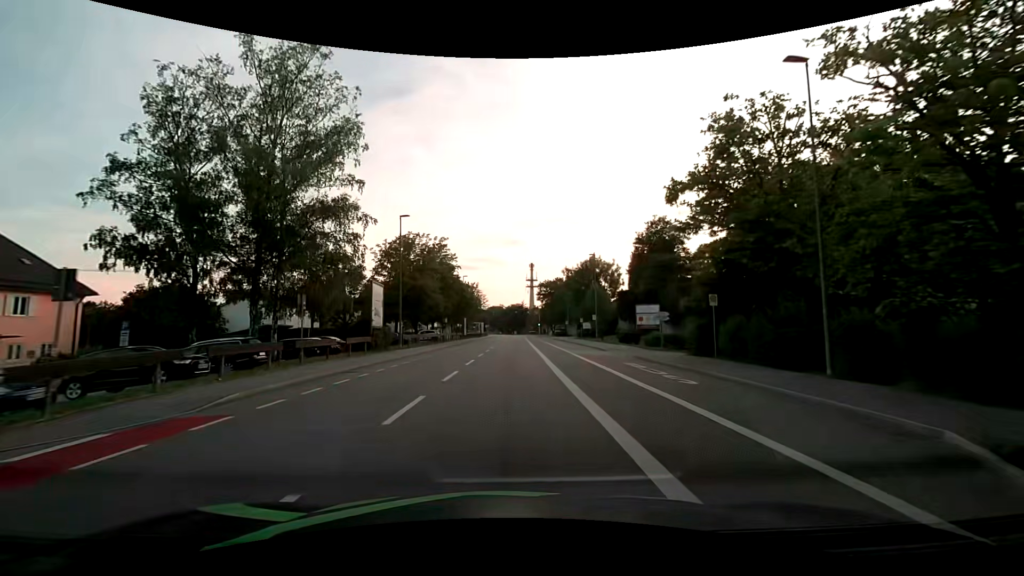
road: tertiary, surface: asphalt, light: Day
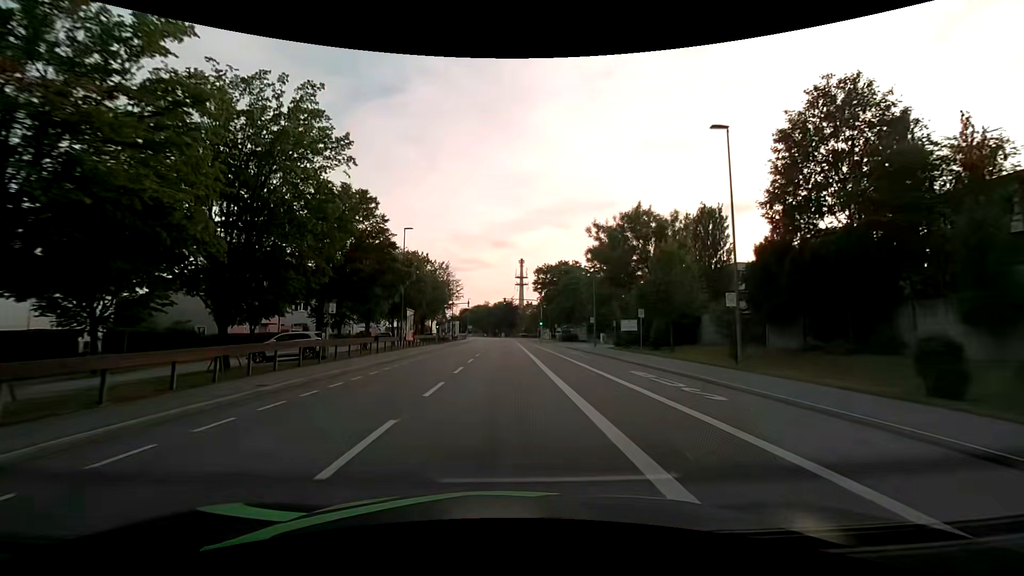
(+0.9, +38.5) m; +2°
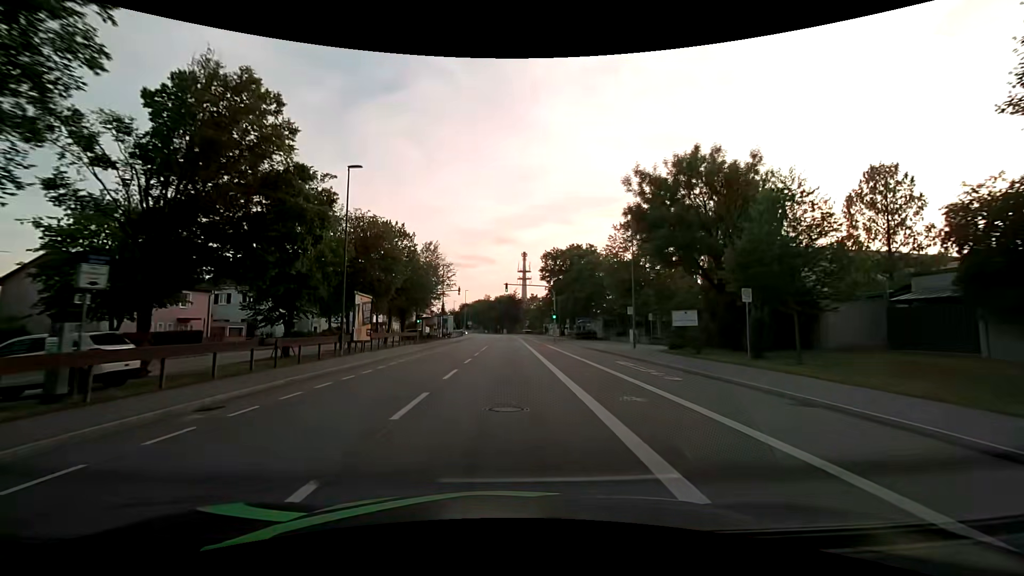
(-0.1, +15.3) m; -1°
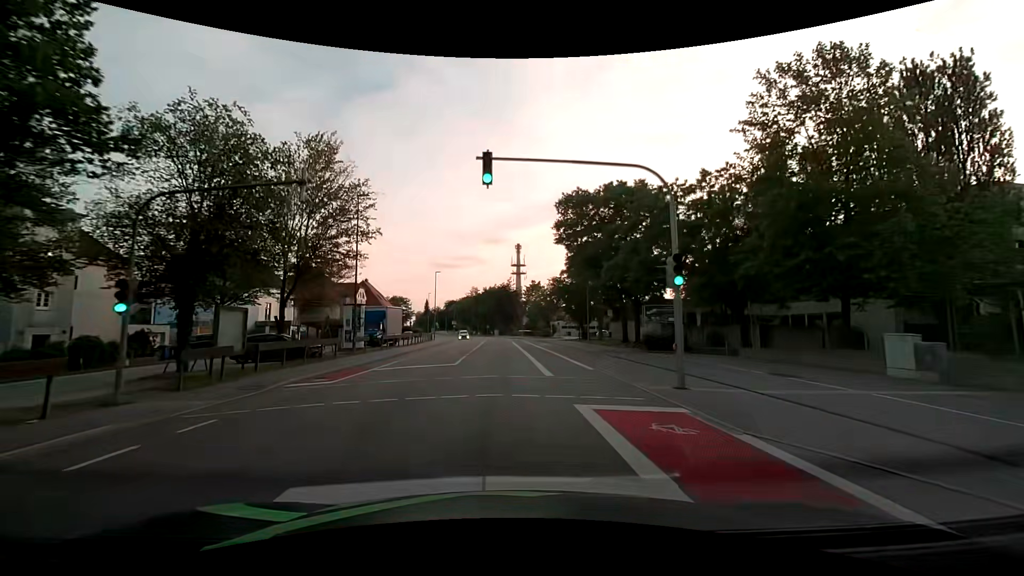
(+0.3, +37.2) m; +1°
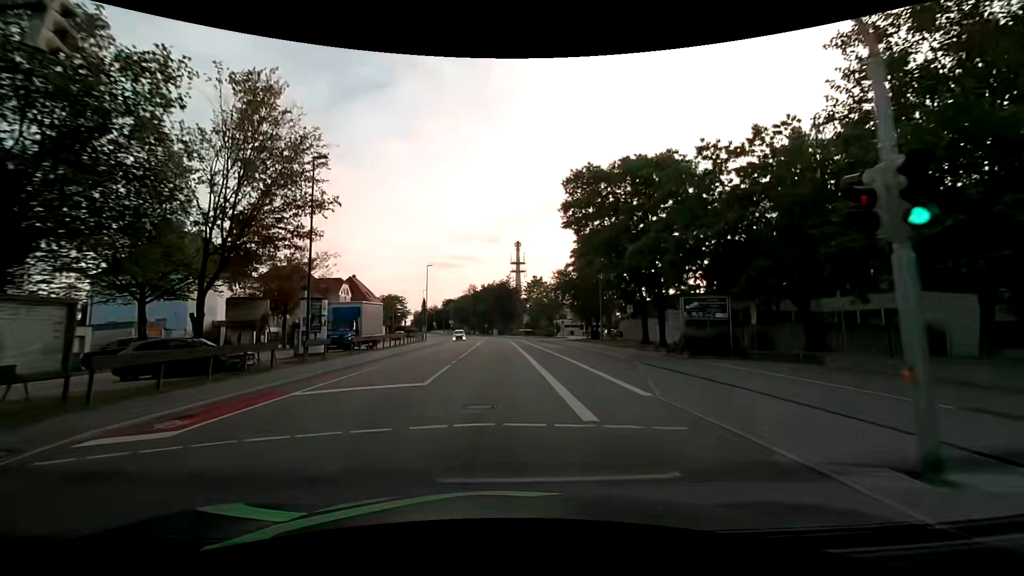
(0.0, +7.3) m; 0°
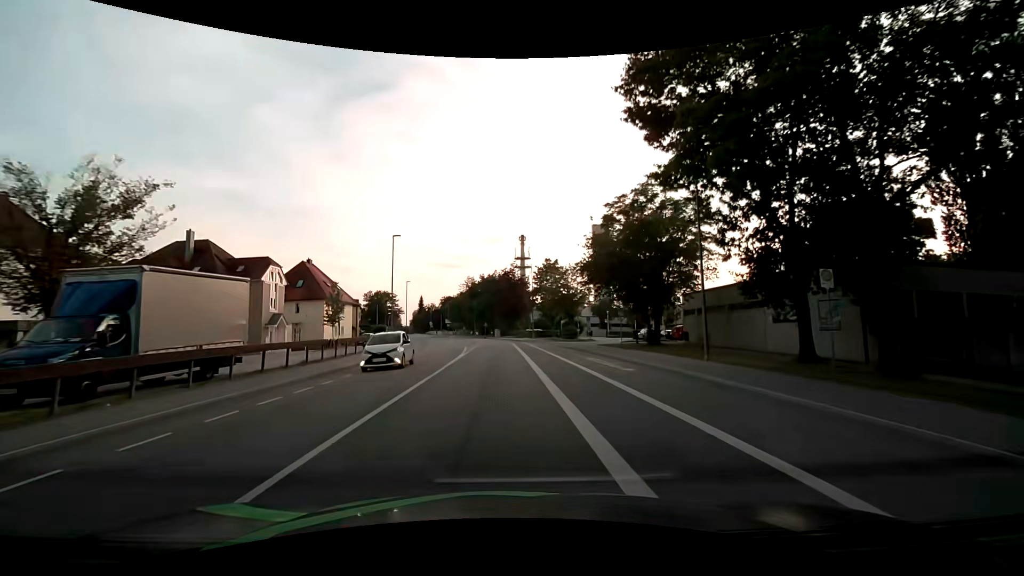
(0.0, +22.0) m; -1°
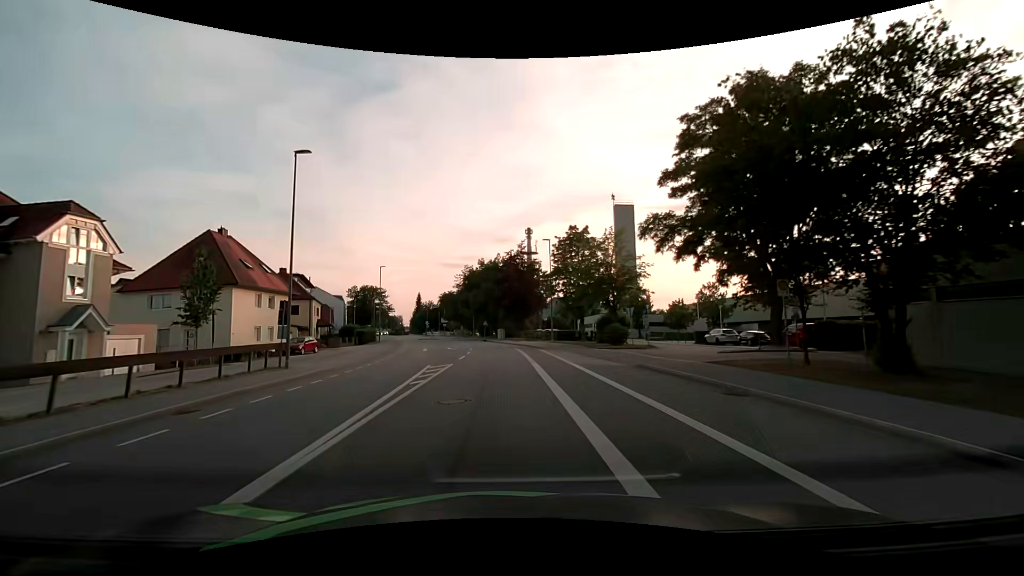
(0.0, +22.1) m; 0°
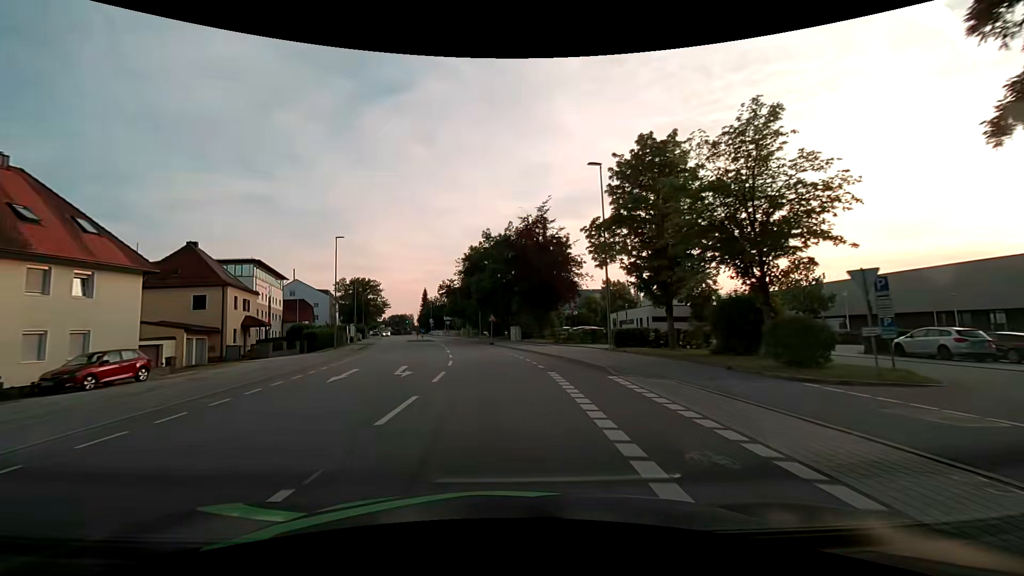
(-0.1, +22.1) m; -2°
(0, +10) (-1, +20) (-1, +30) (-3, +40) (-4, +50) (-6, +60) (-8, +69) (-10, +79) (-13, +89) (-15, +99) m
